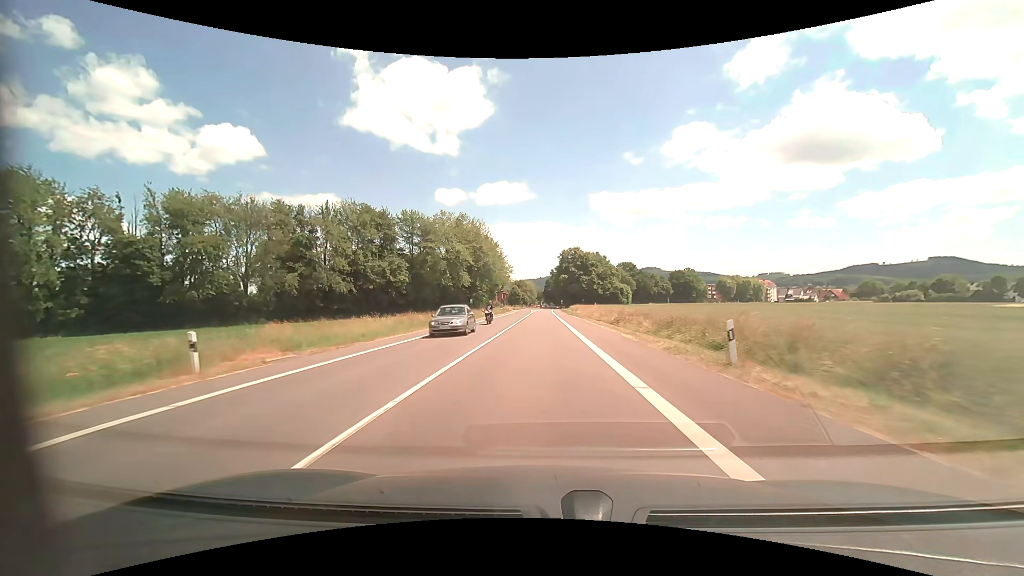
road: tertiary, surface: asphalt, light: Day
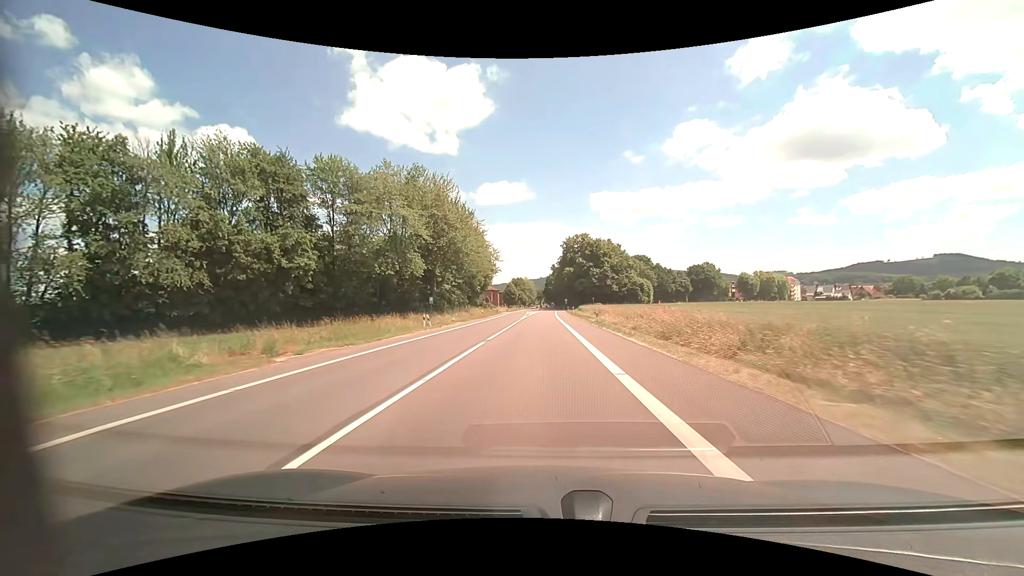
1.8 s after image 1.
(+0.1, +33.4) m; 0°
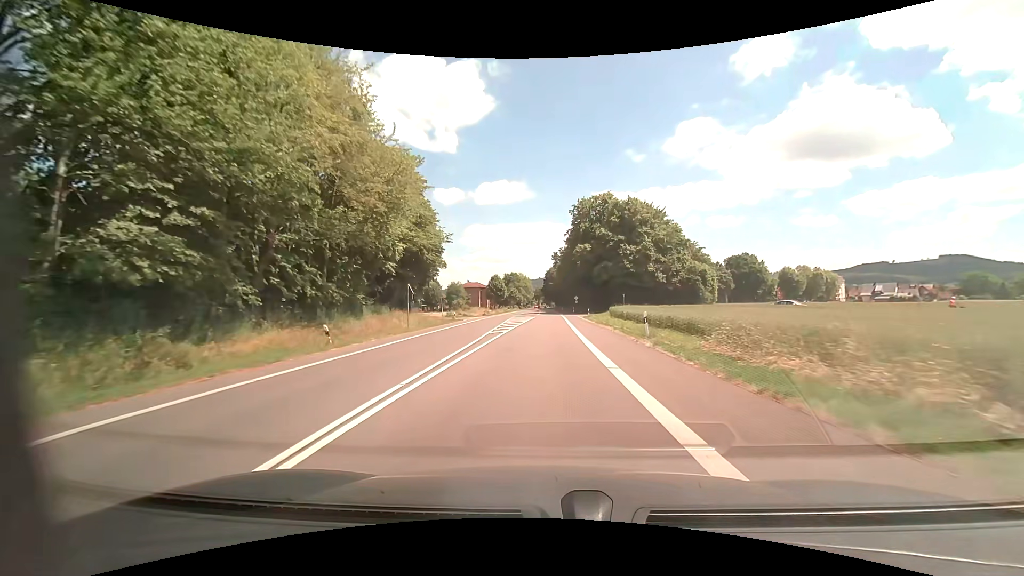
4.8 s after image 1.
(-0.1, +51.3) m; 0°
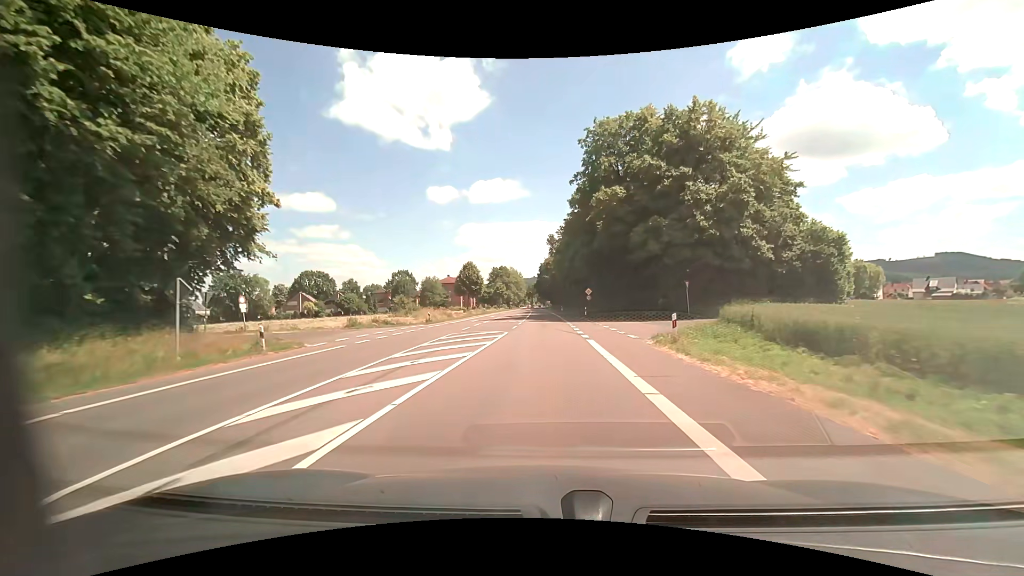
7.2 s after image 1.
(+0.4, +38.1) m; +1°
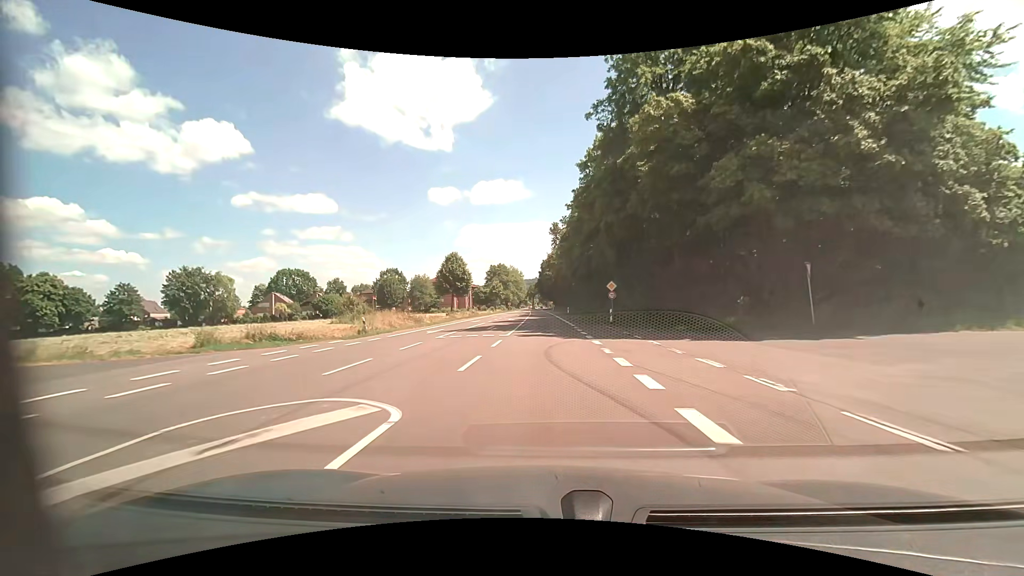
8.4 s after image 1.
(-0.1, +18.6) m; -1°
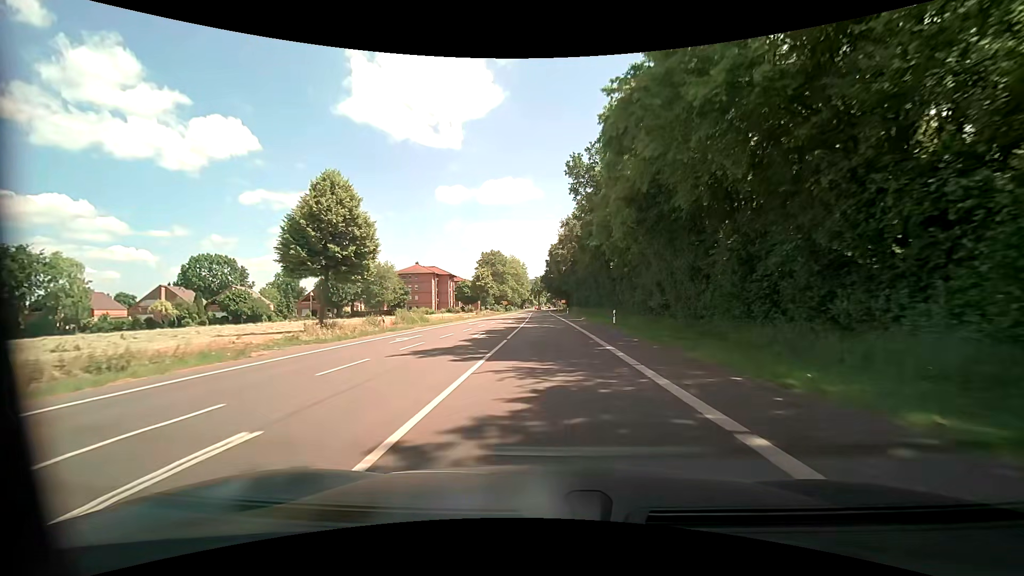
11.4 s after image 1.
(-0.1, +48.0) m; 0°
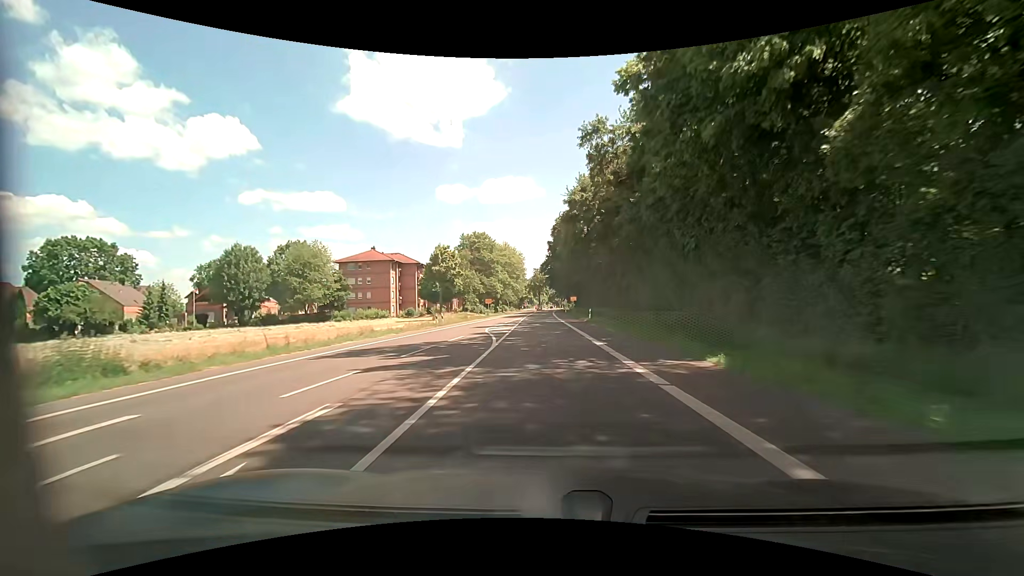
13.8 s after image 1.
(-0.2, +38.6) m; 0°
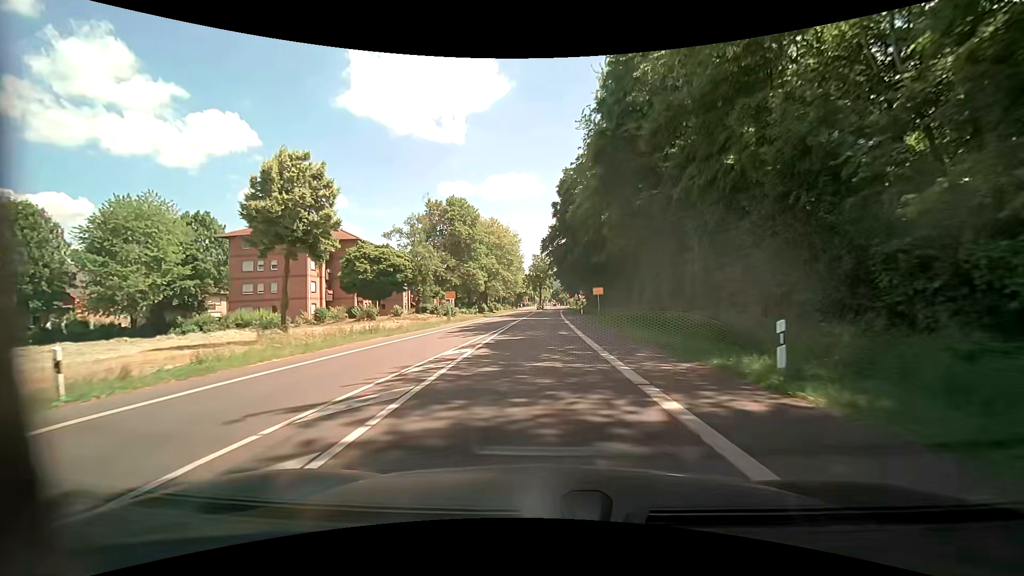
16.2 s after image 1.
(-0.1, +35.6) m; -1°
(0, +10) (0, +20) (0, +30) (0, +40) (+1, +50) (+1, +60) (+1, +70) (+1, +80) (+1, +90) (+2, +100) m
